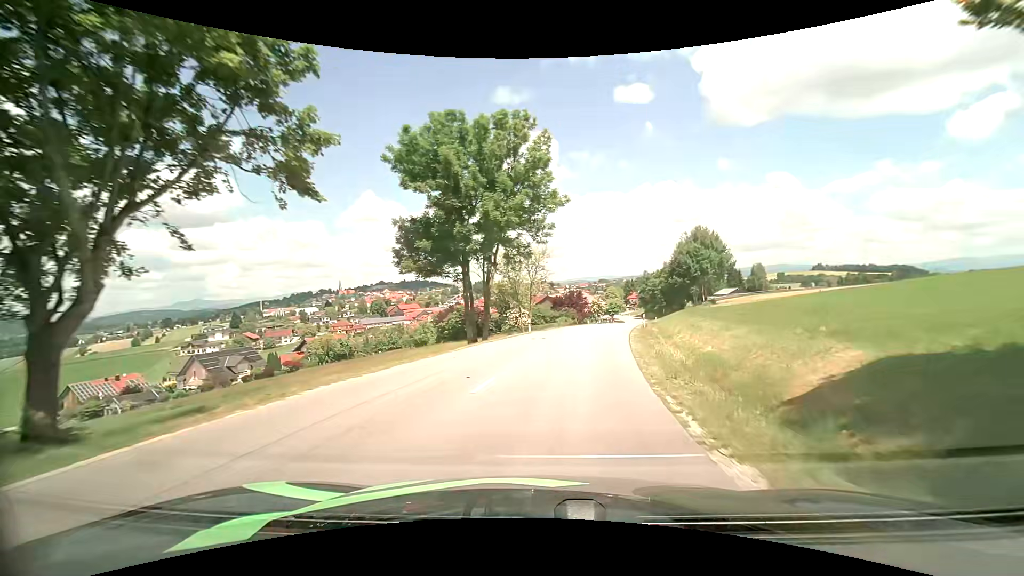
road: tertiary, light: Day
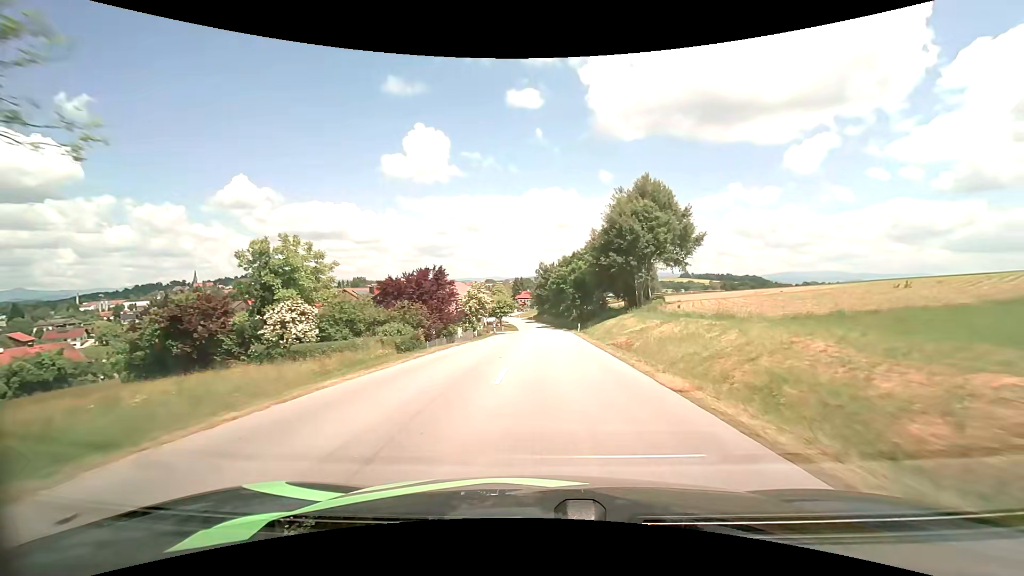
(+6.0, +43.6) m; +14°
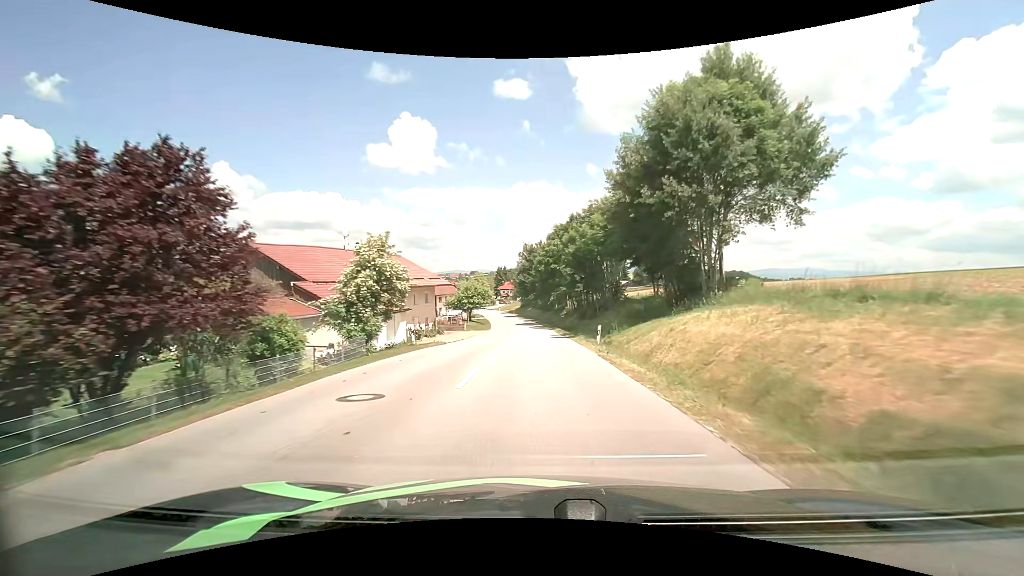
(+0.6, +28.0) m; +2°
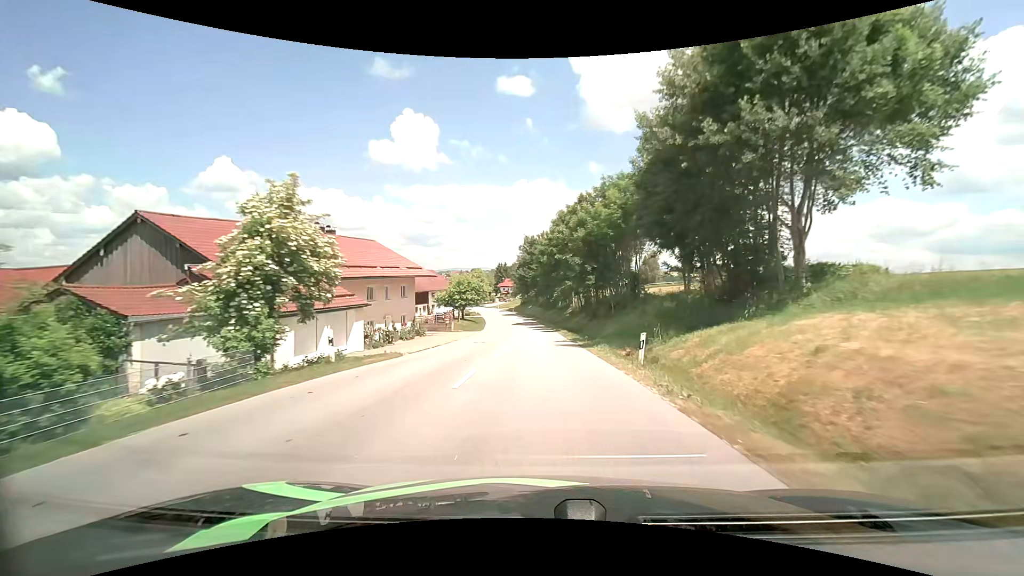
(0.0, +9.2) m; 0°
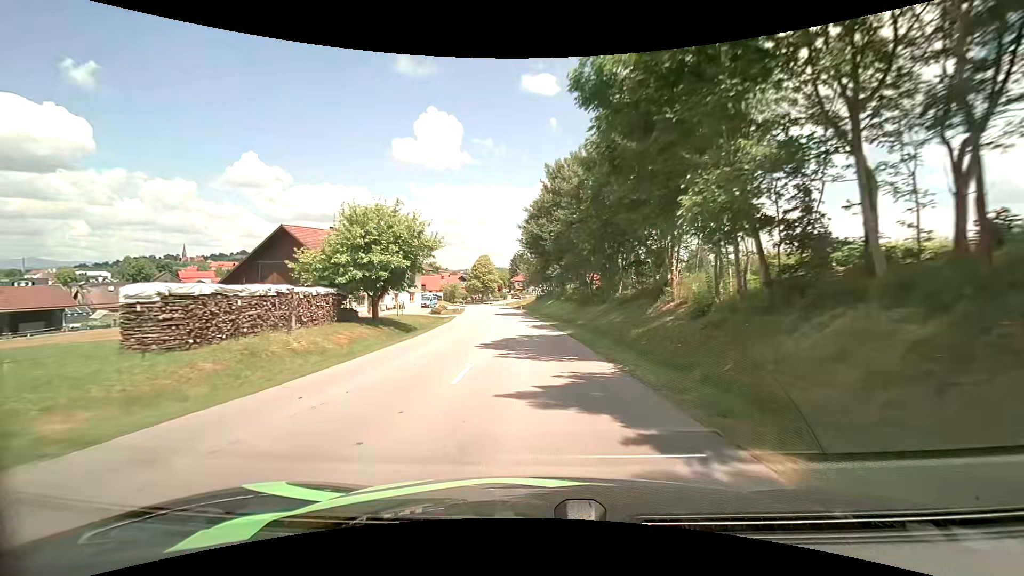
(-0.6, +45.6) m; -3°
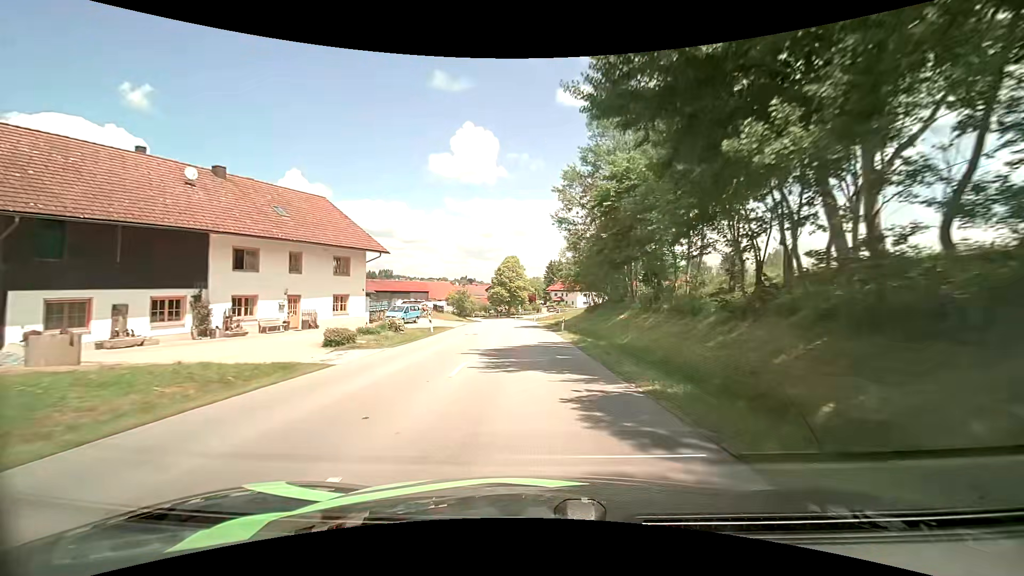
(-0.9, +35.2) m; -4°
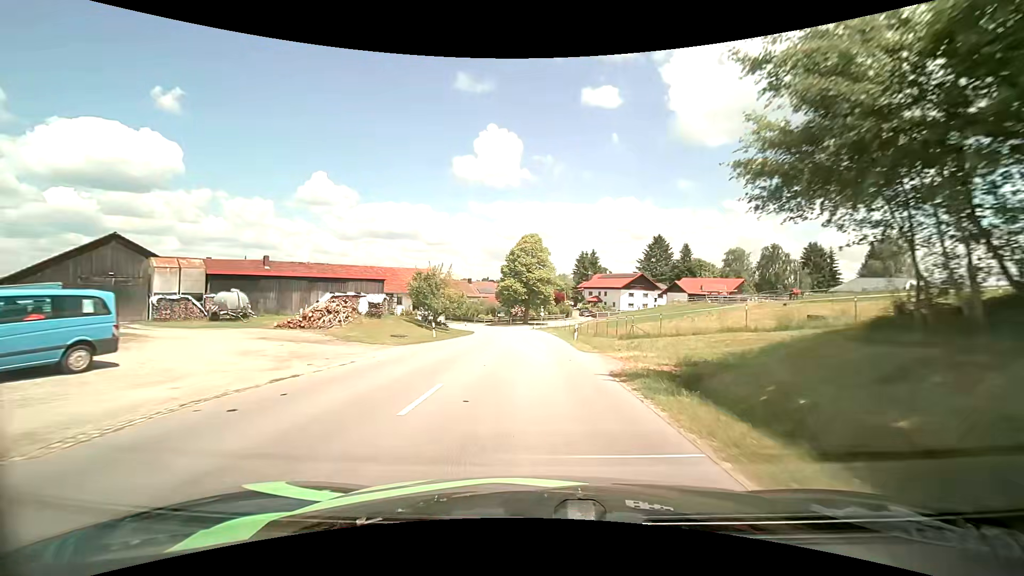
(-1.0, +39.9) m; -2°
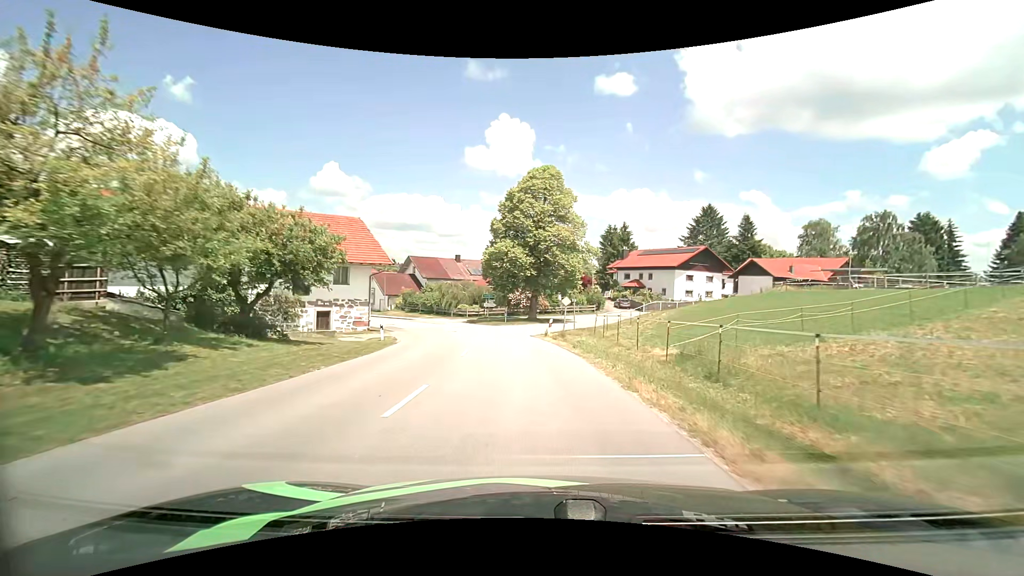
(-0.6, +36.3) m; -2°
(0, +10) (-1, +20) (-2, +30) (-5, +39) (-9, +48) (-15, +57) (-21, +65) (-27, +73) (-33, +81) (-39, +88) m
